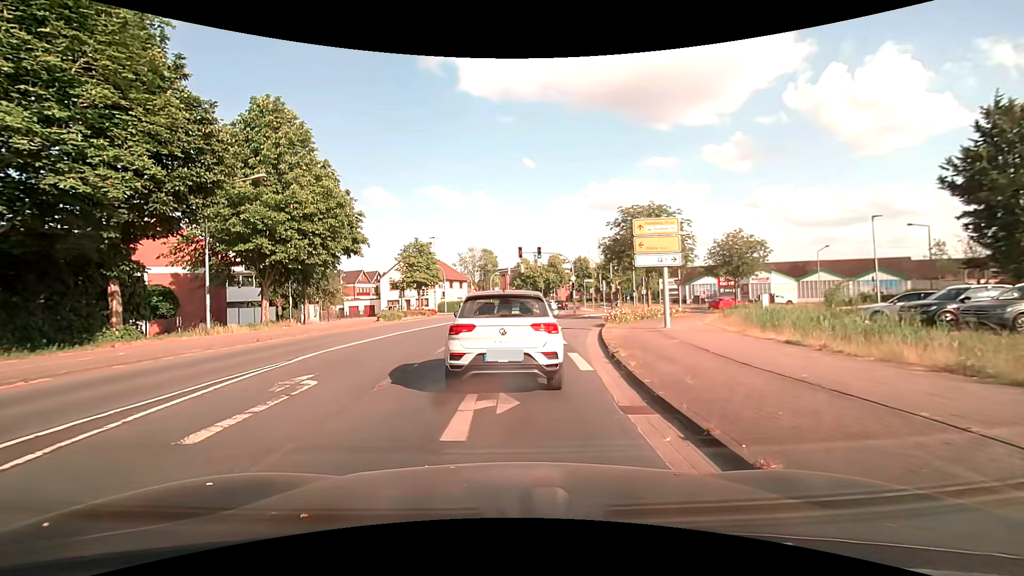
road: tertiary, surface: asphalt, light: Day
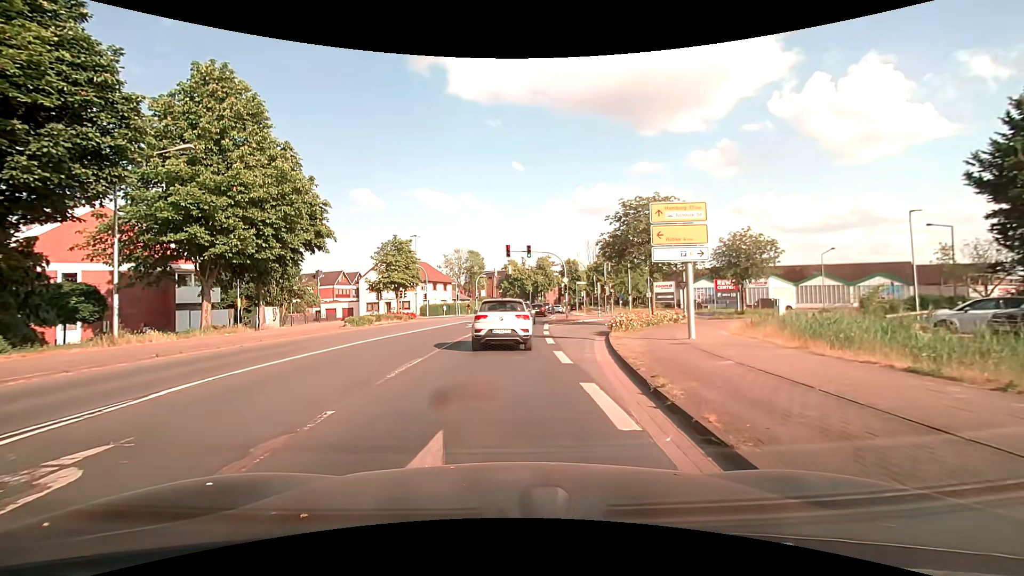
(+0.1, +4.6) m; +1°
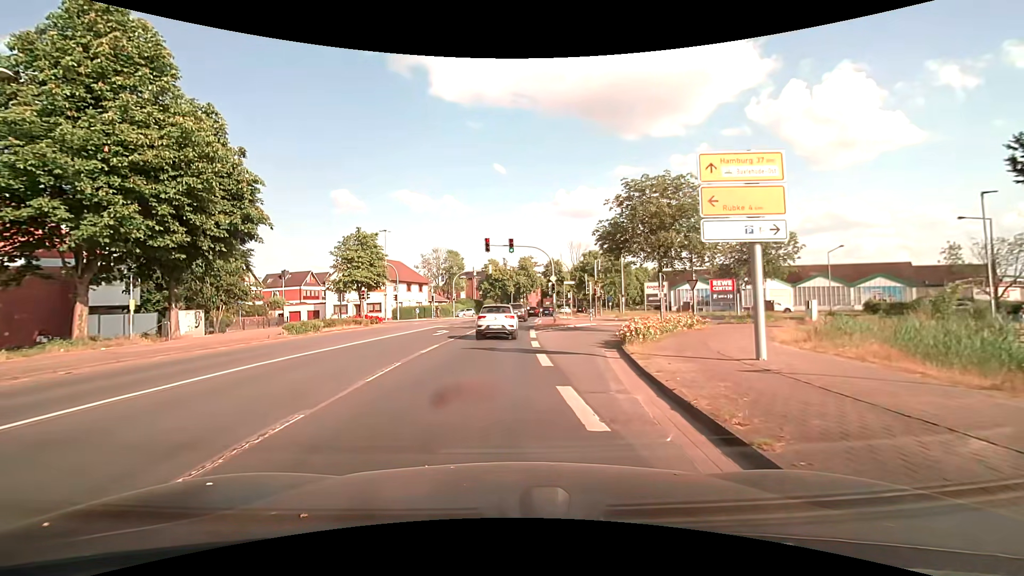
(+0.2, +6.2) m; +3°
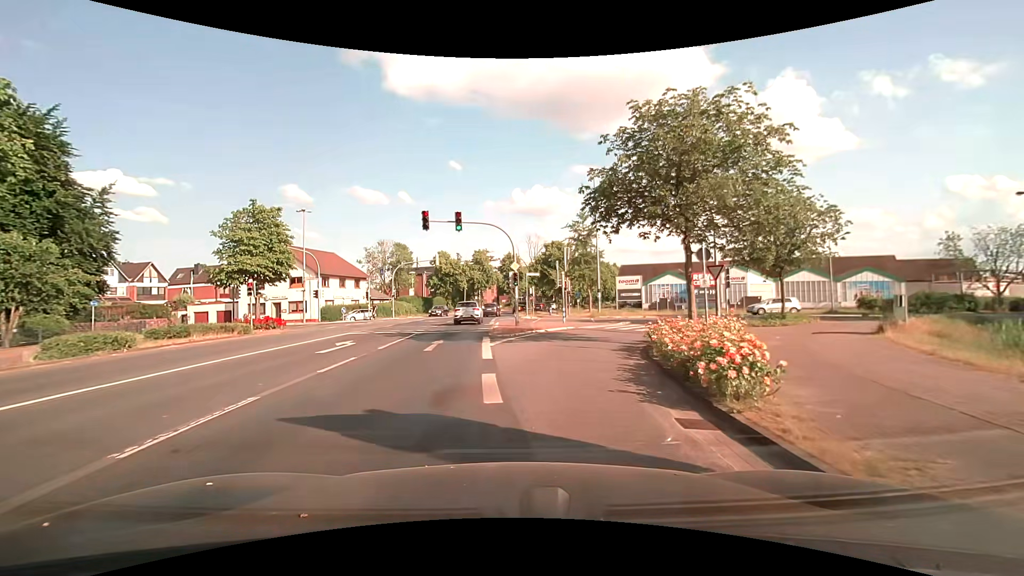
(+0.4, +10.5) m; +4°
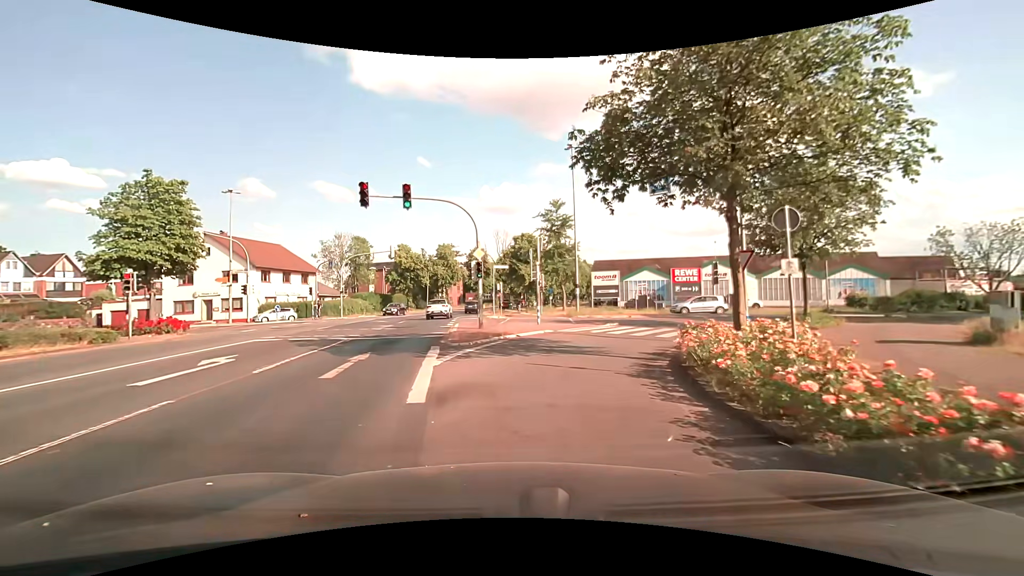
(+0.3, +6.0) m; +5°
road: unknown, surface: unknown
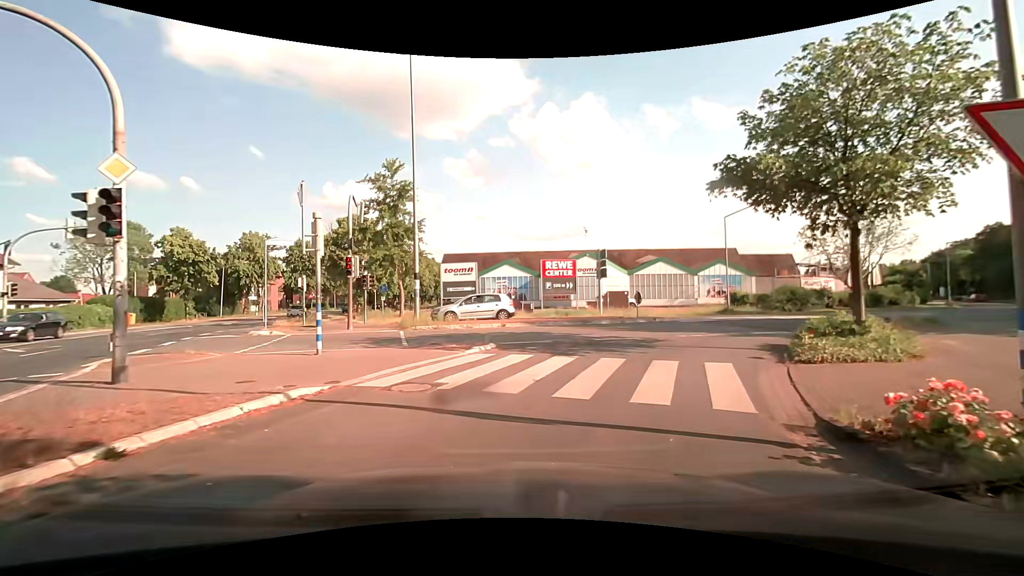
(+1.8, +14.0) m; +17°
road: tertiary_link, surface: asphalt
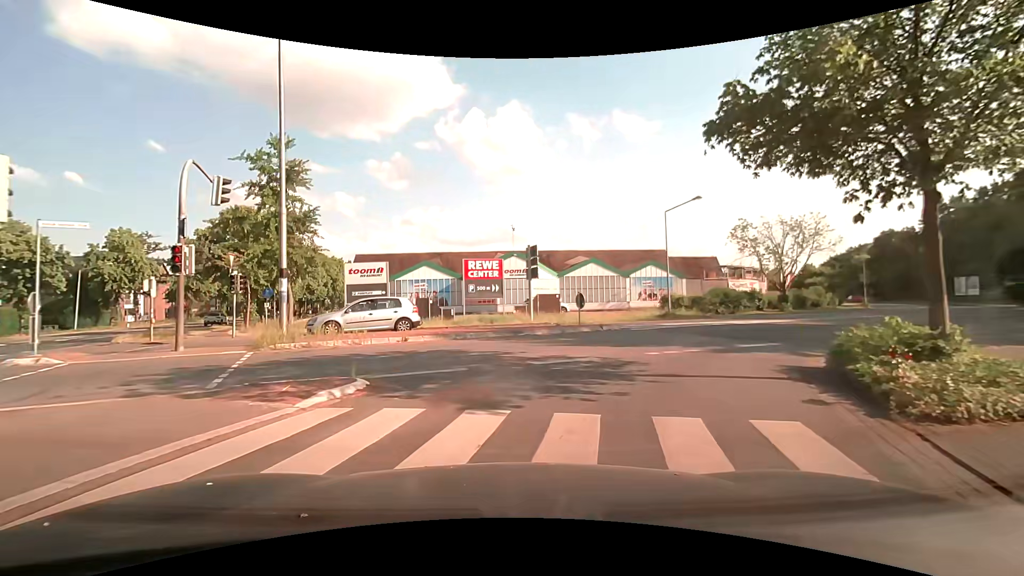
(+0.4, +5.2) m; +9°
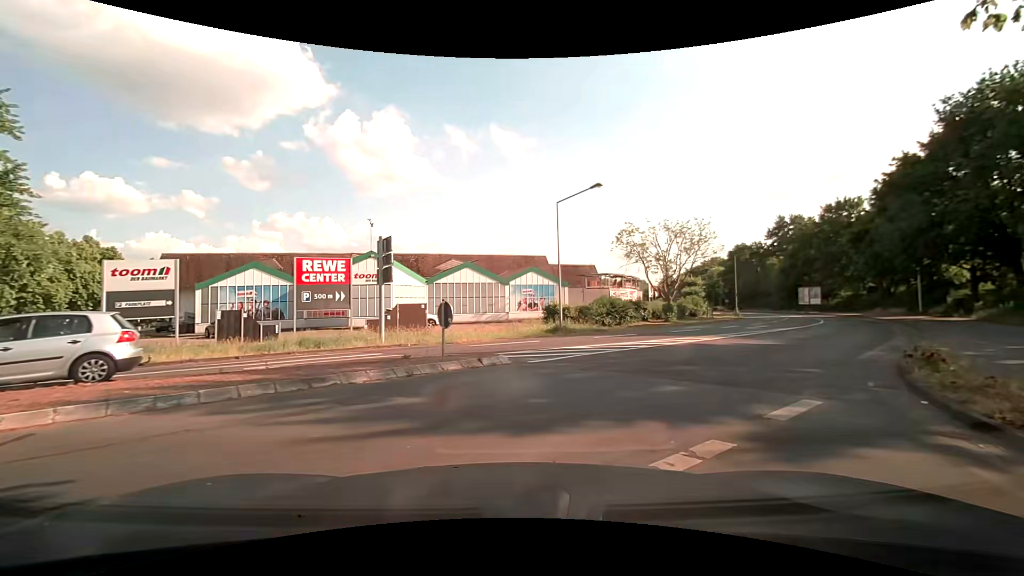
(+0.8, +7.8) m; +14°
(+3, +9) (+8, +18) (+15, +25) (+21, +33) (+27, +42) (+31, +50) (+35, +60) (+38, +69) (+40, +79) (+42, +89) m
